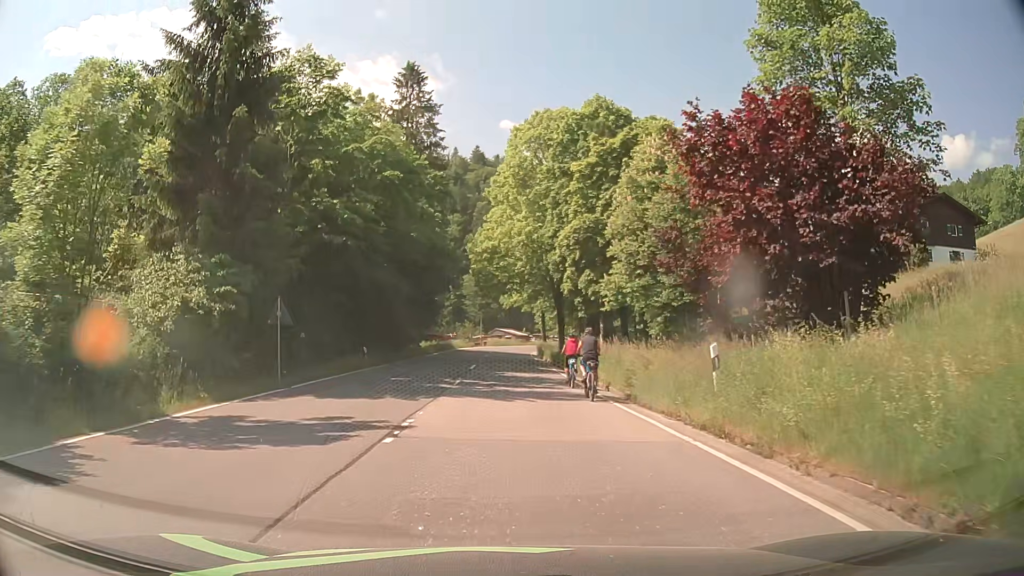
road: primary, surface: asphalt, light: Day
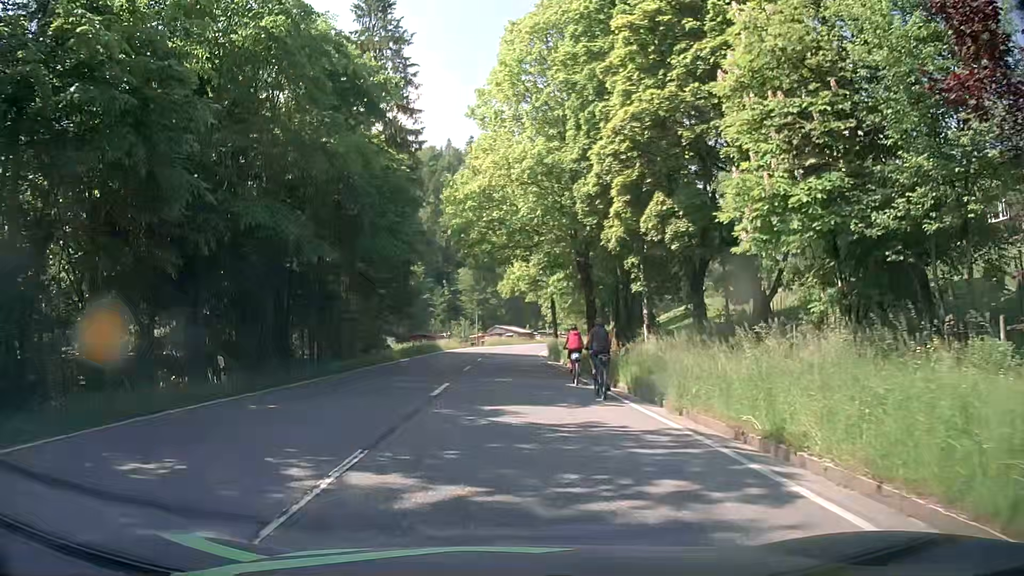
(0.0, +17.3) m; 0°
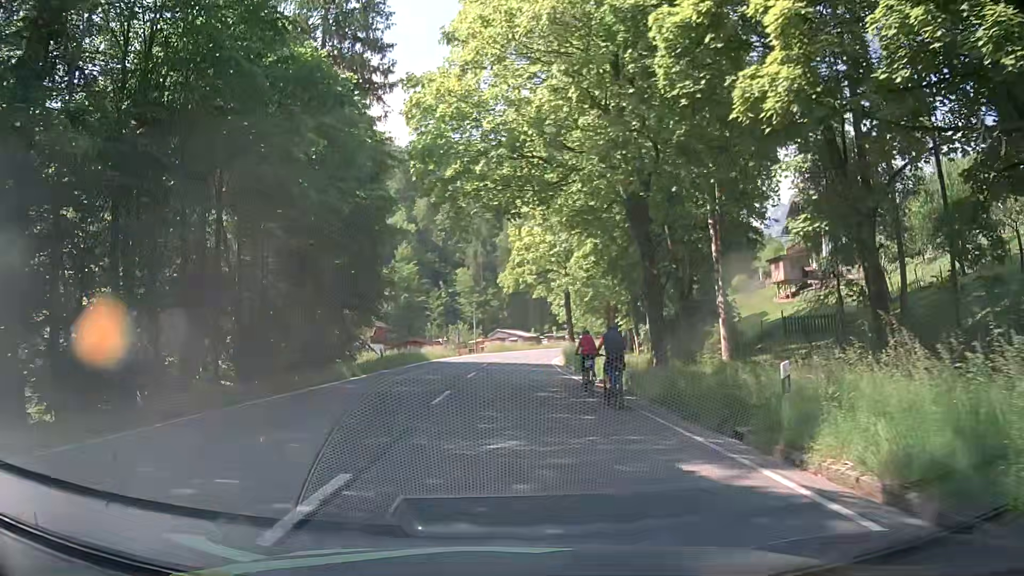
(-0.2, +13.1) m; -1°
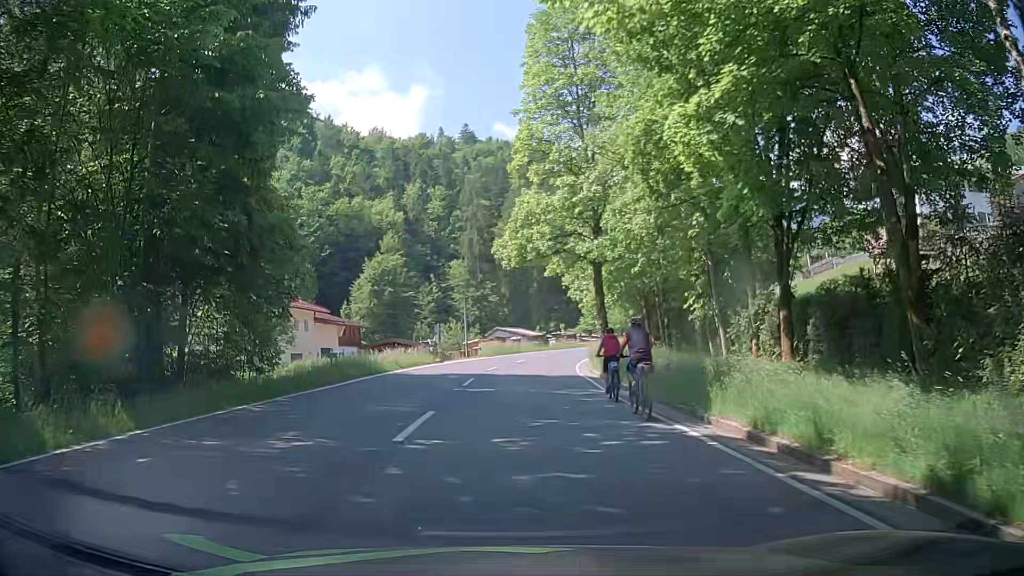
(+0.2, +17.6) m; +2°
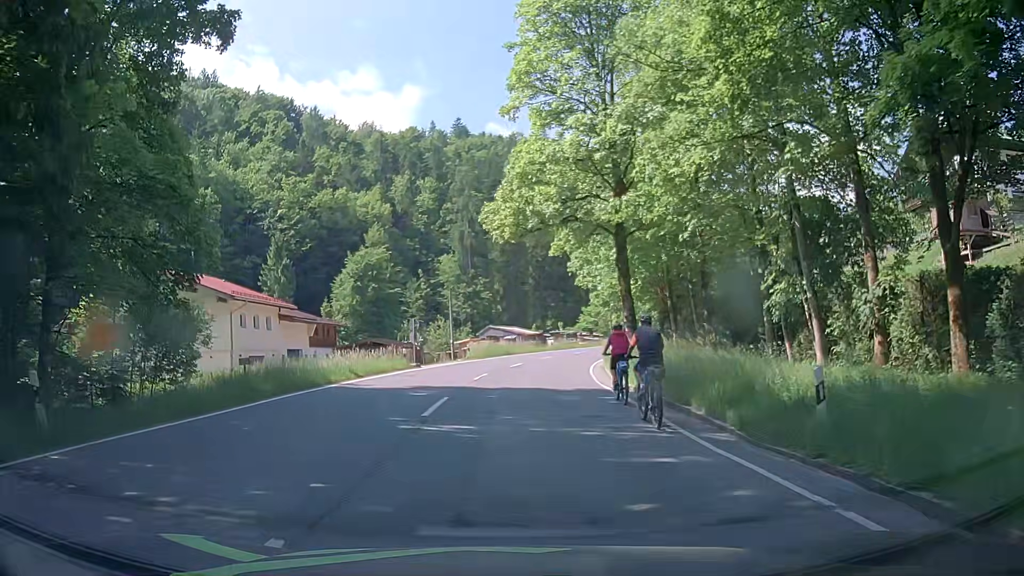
(-0.2, +8.9) m; 0°
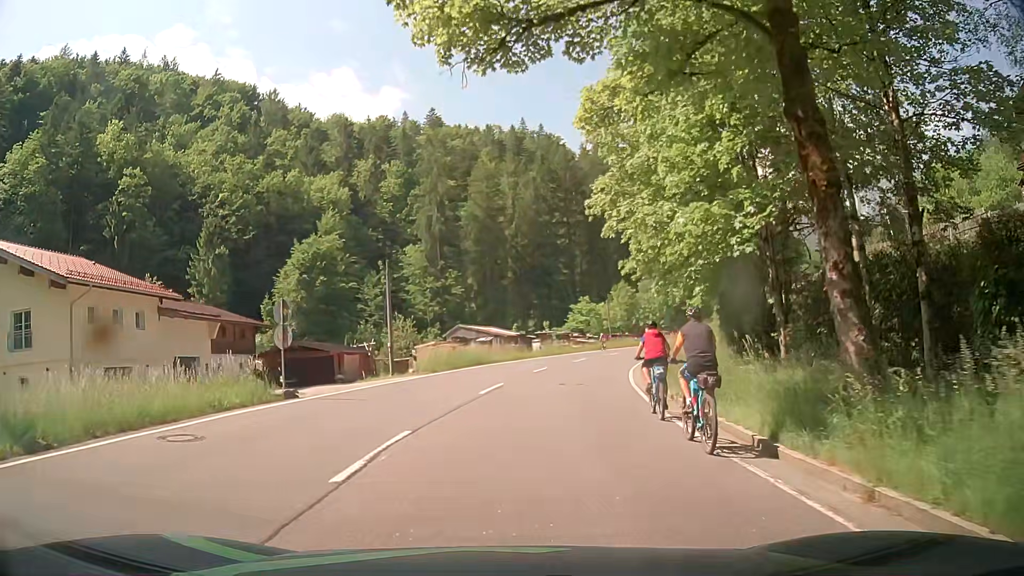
(-0.1, +17.9) m; +2°
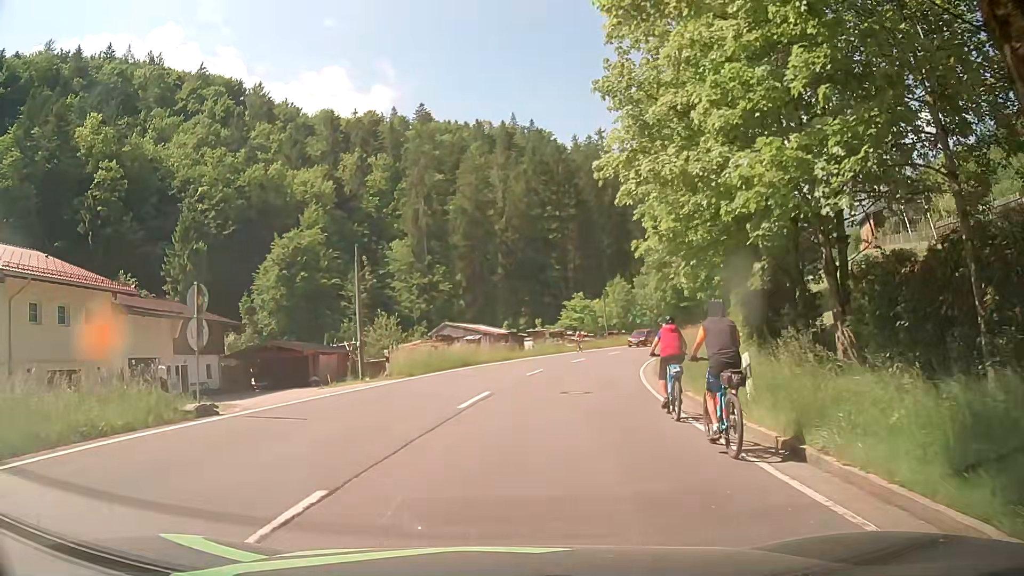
(0.0, +4.5) m; 0°
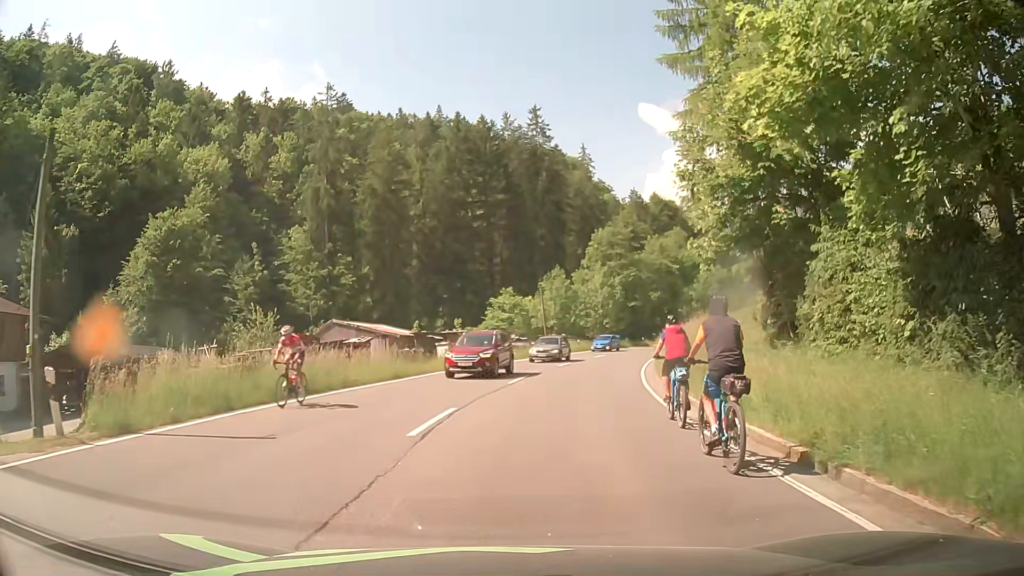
(+0.9, +15.9) m; +6°
(+1, +10) (+2, +20) (+3, +30) (+6, +39) (+9, +49) (+12, +58) (+16, +68) (+21, +77) (+26, +85) (+31, +93) m
